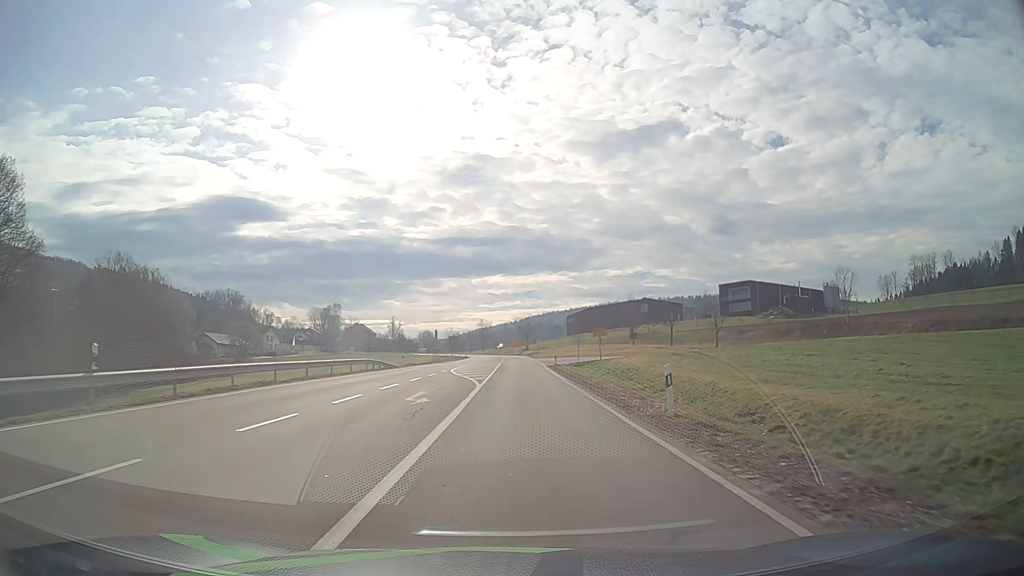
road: secondary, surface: asphalt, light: Day
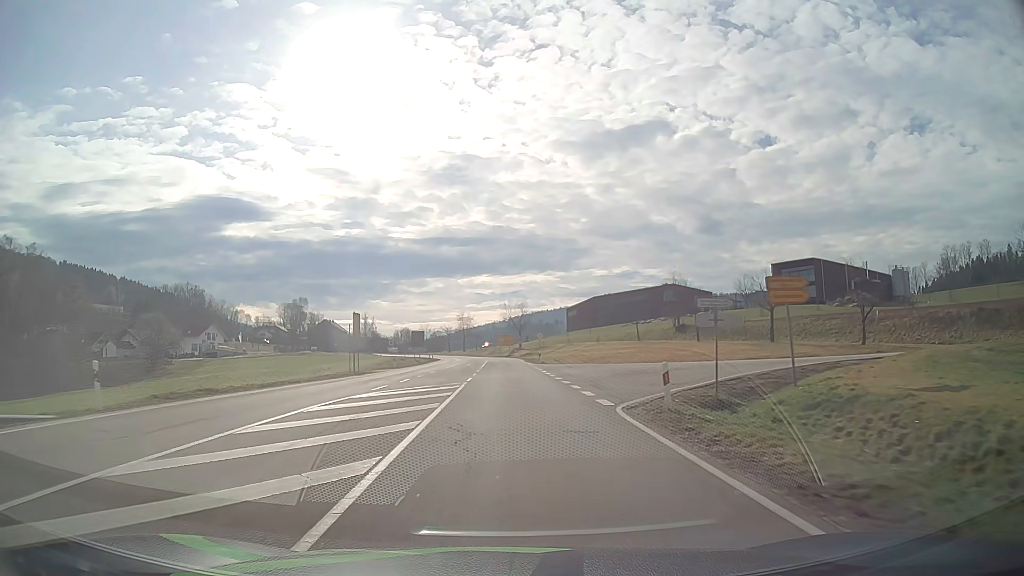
(+0.6, +41.4) m; +1°
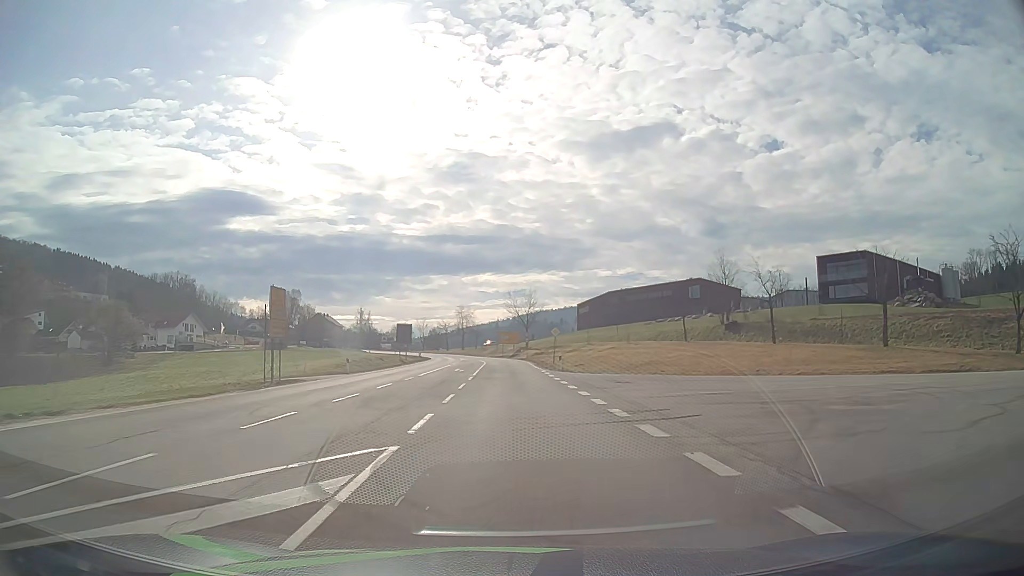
(-0.1, +17.7) m; 0°
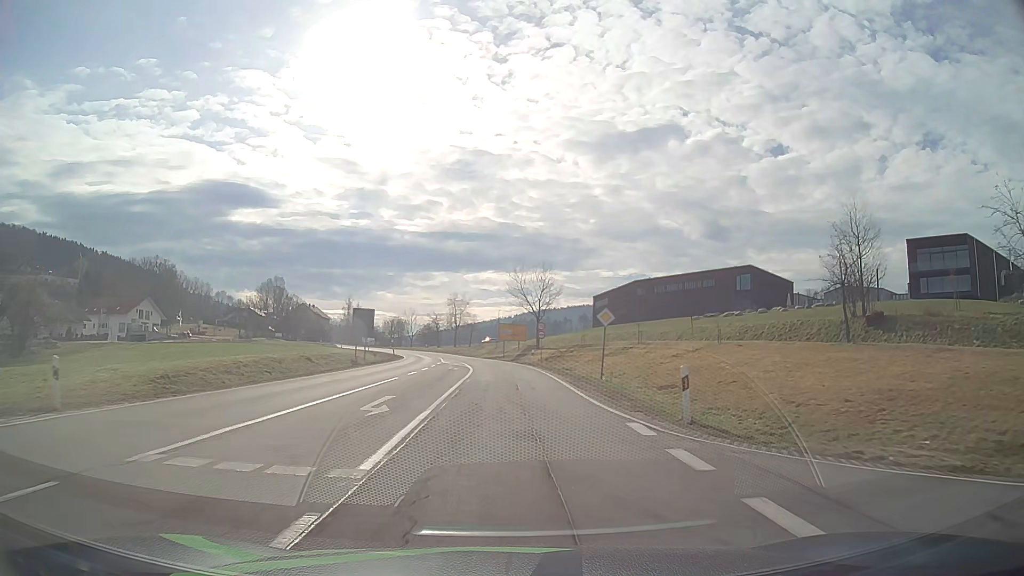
(0.0, +26.8) m; 0°
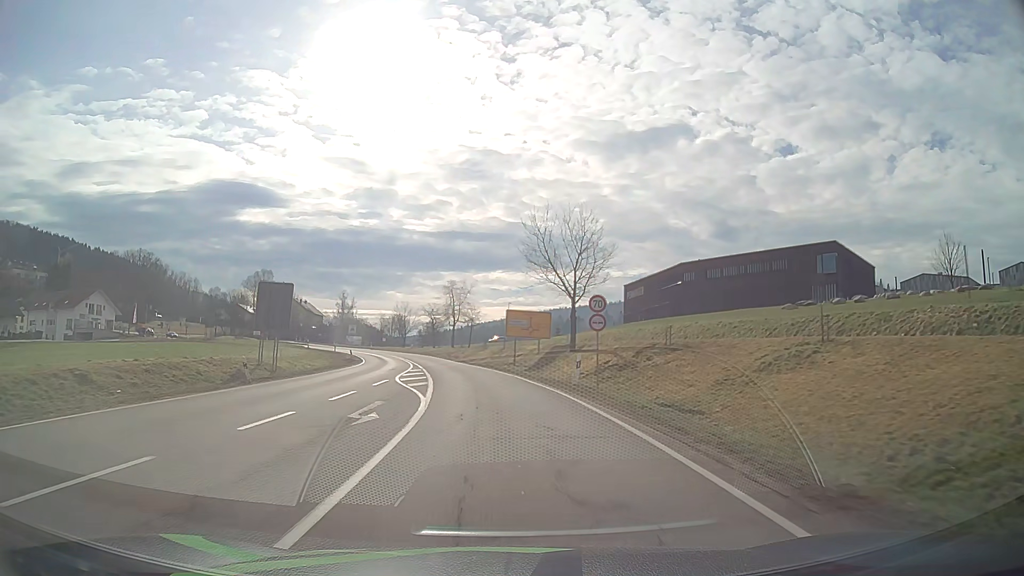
(-0.1, +26.3) m; -1°
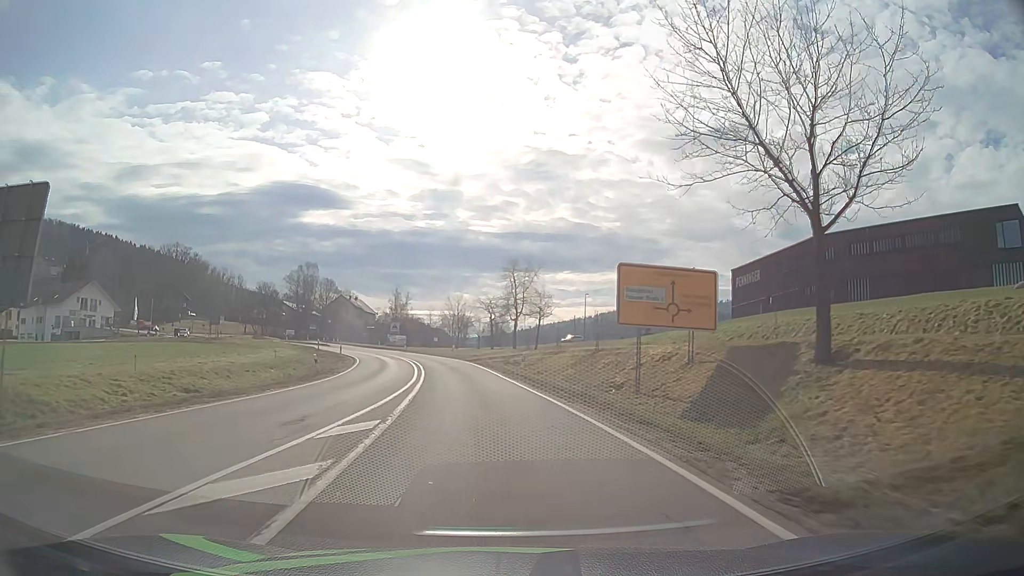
(-0.9, +25.0) m; -5°
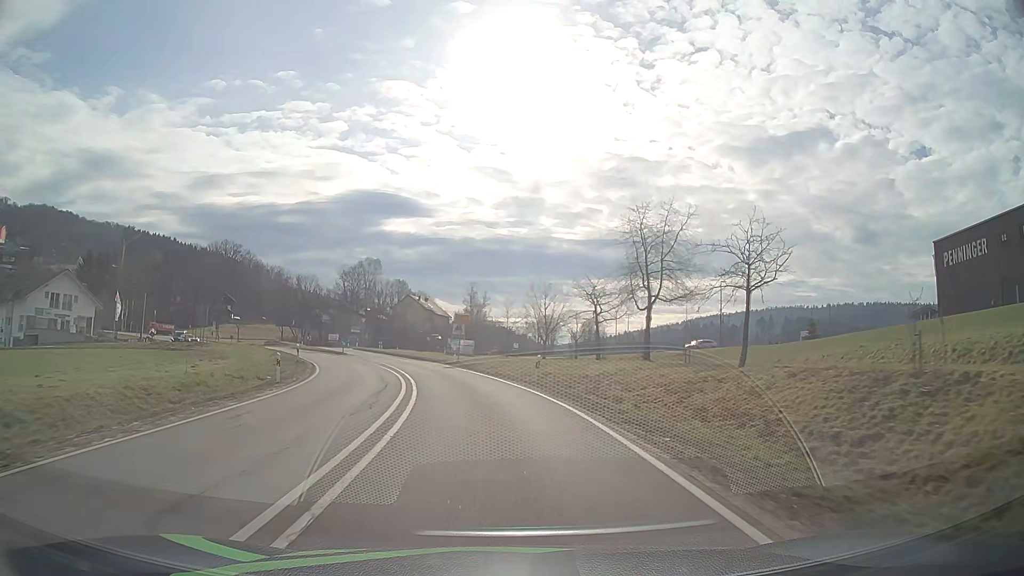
(-2.3, +31.4) m; -7°
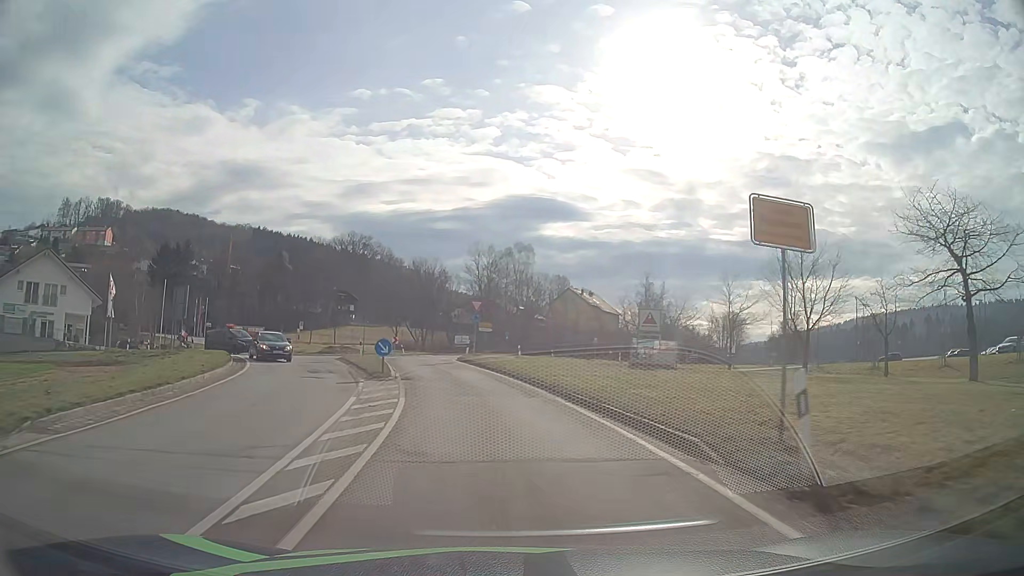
(-4.0, +35.4) m; -14°
